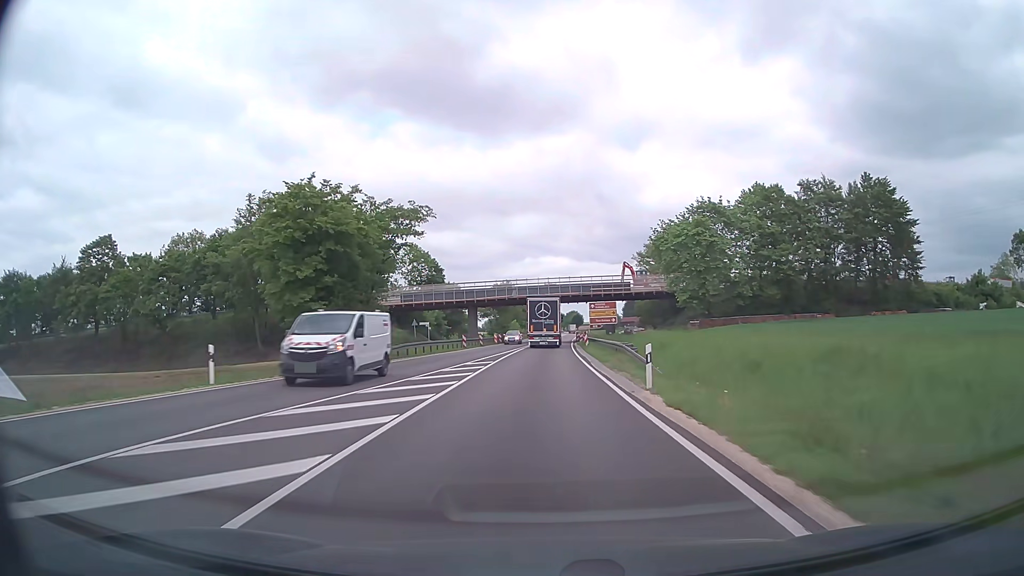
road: trunk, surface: asphalt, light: Day
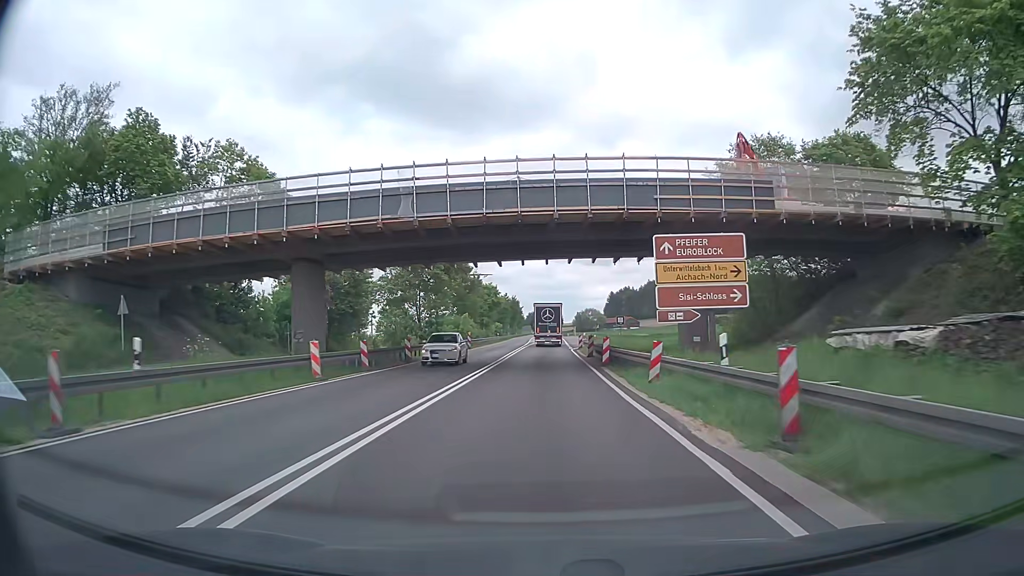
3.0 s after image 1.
(+0.5, +56.5) m; +2°
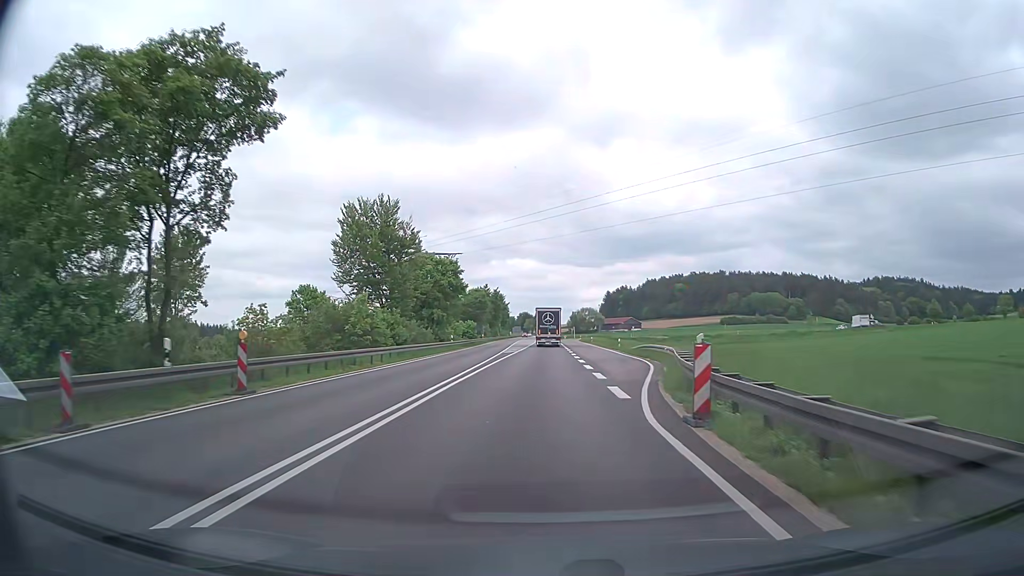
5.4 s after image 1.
(+0.3, +43.8) m; +1°
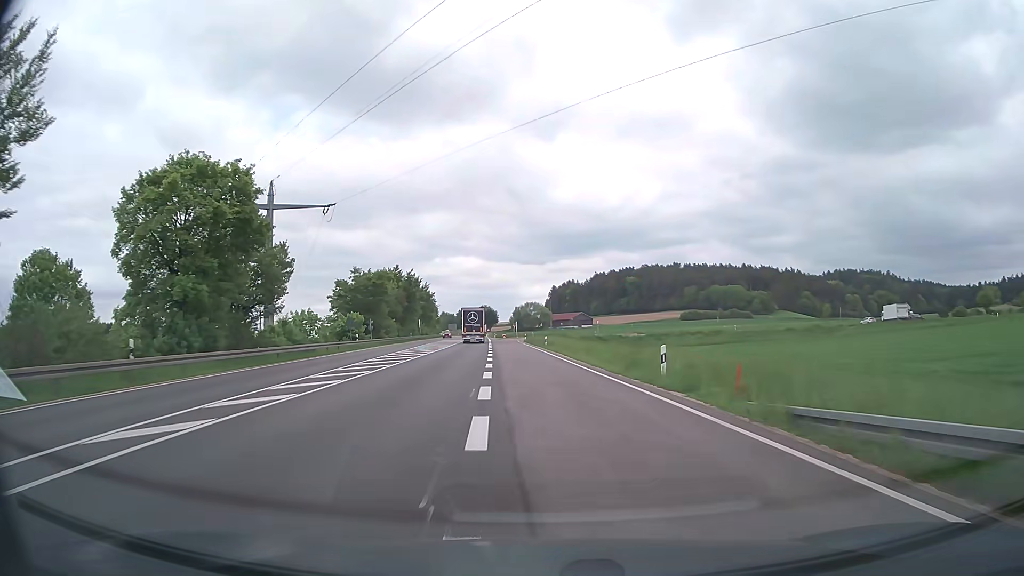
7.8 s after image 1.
(+1.8, +42.8) m; +5°
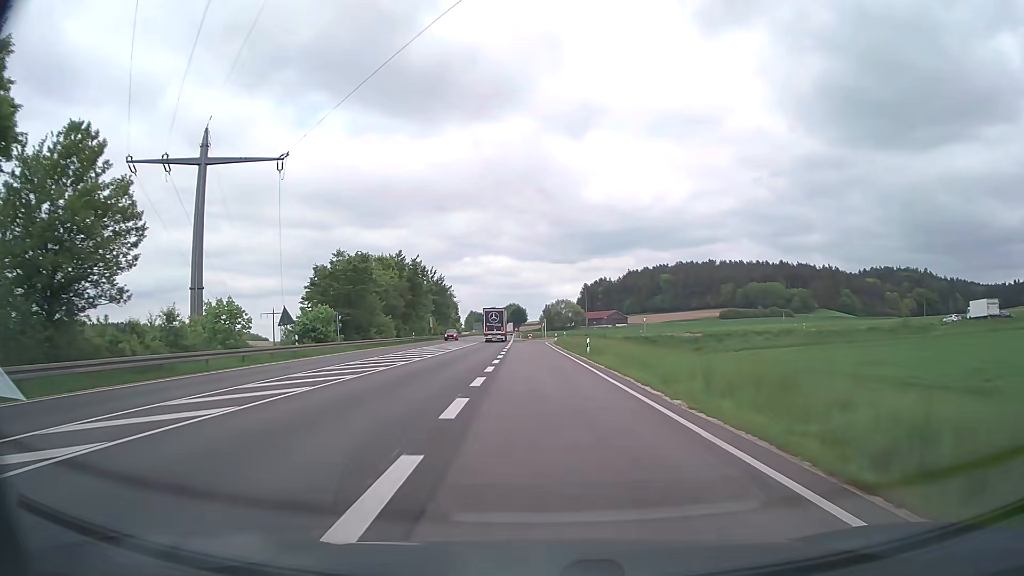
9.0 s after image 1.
(-0.6, +21.0) m; -3°
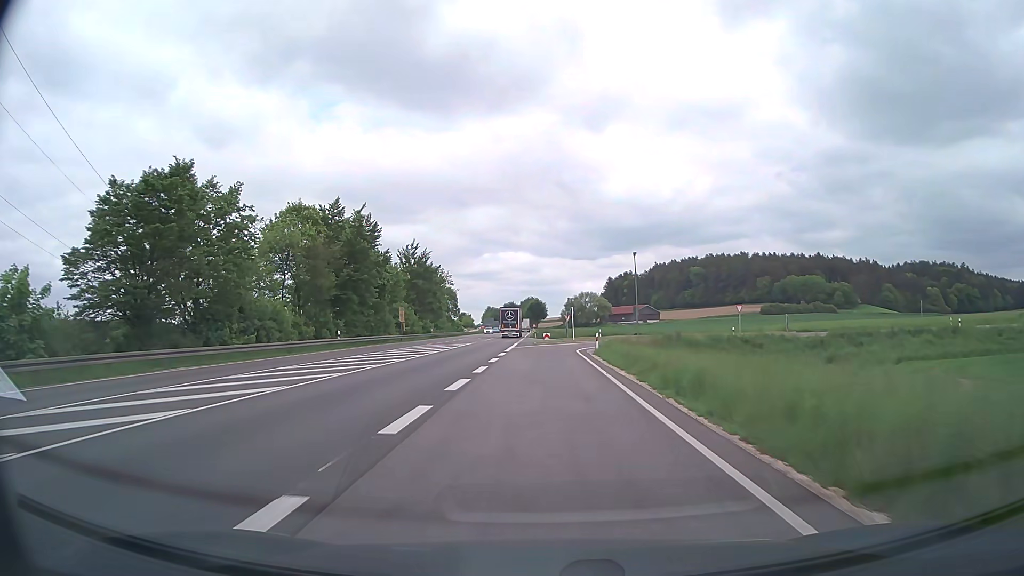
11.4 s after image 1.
(-0.4, +37.9) m; -2°
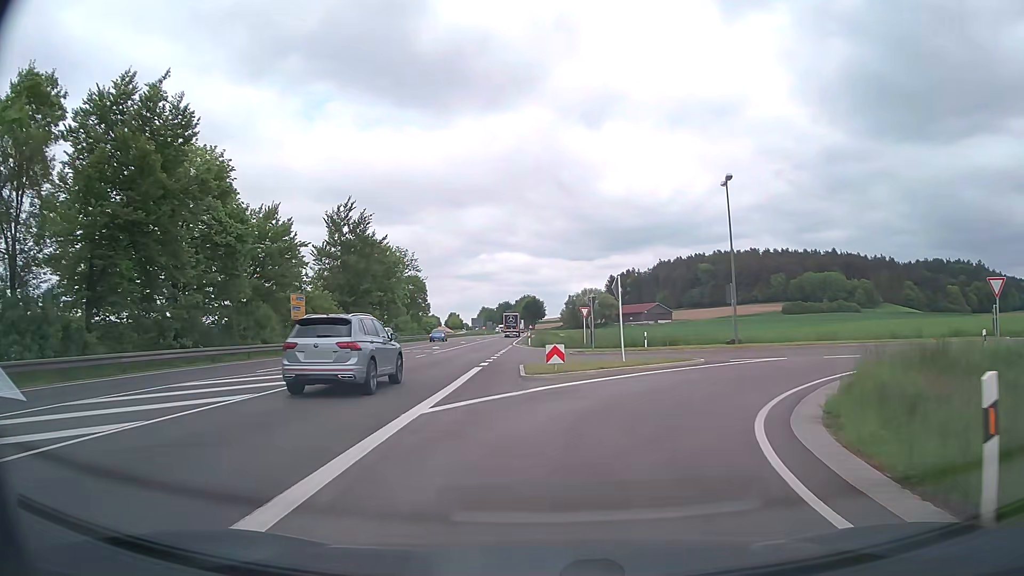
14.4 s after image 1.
(-0.2, +33.7) m; 0°
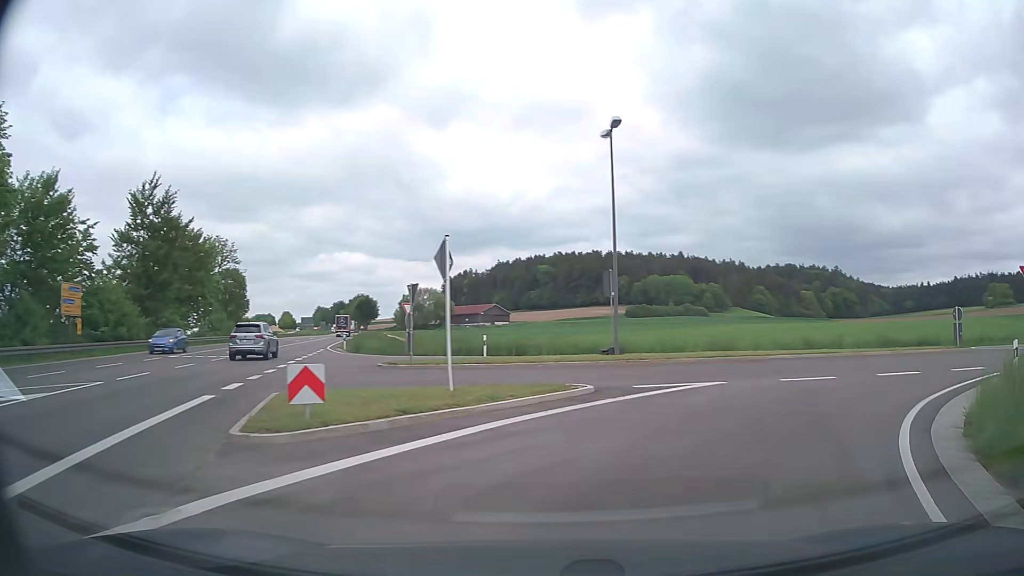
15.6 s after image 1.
(+0.8, +9.5) m; +13°
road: secondary_link
